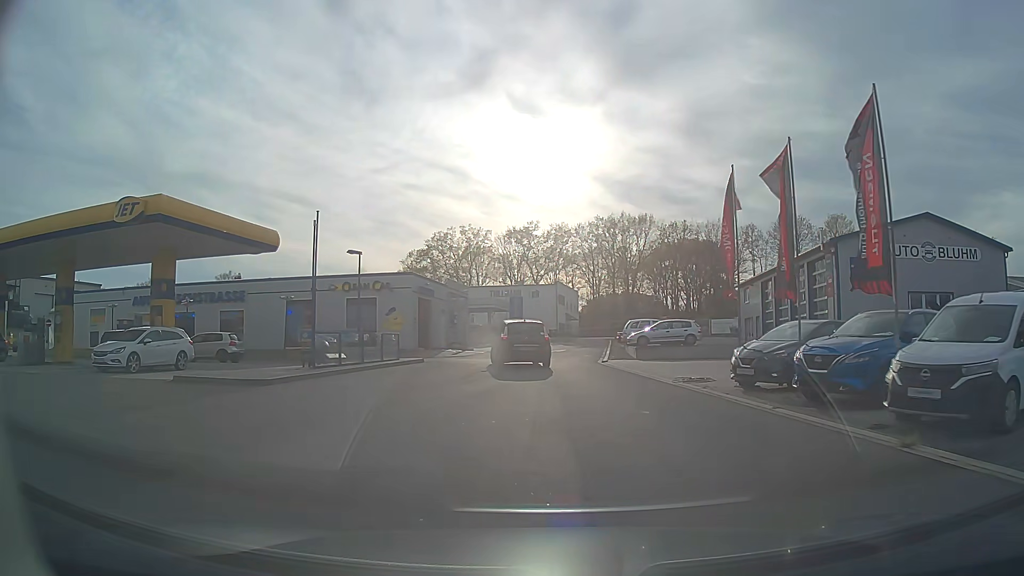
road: service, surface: asphalt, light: Day
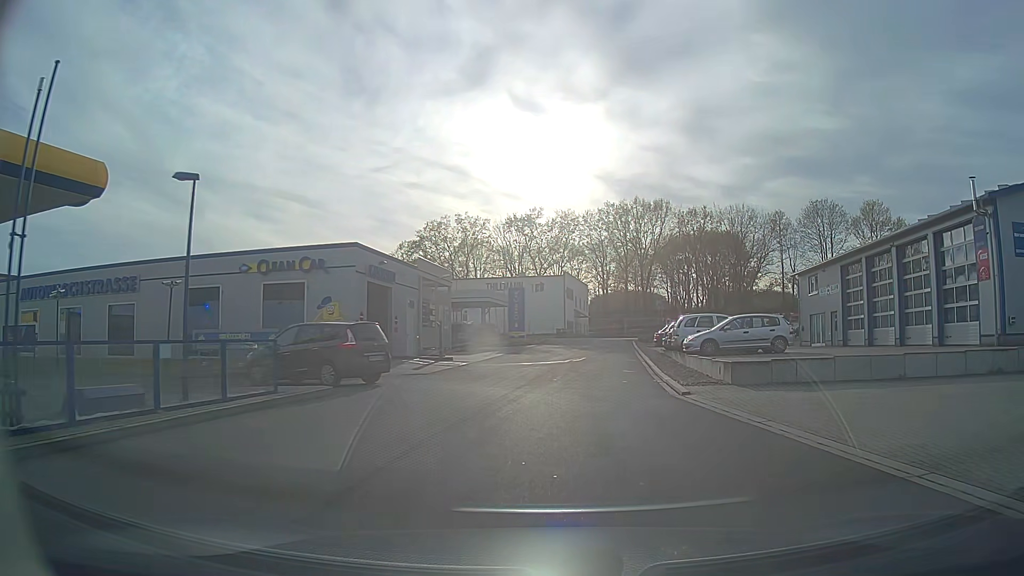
(-0.4, +13.5) m; 0°
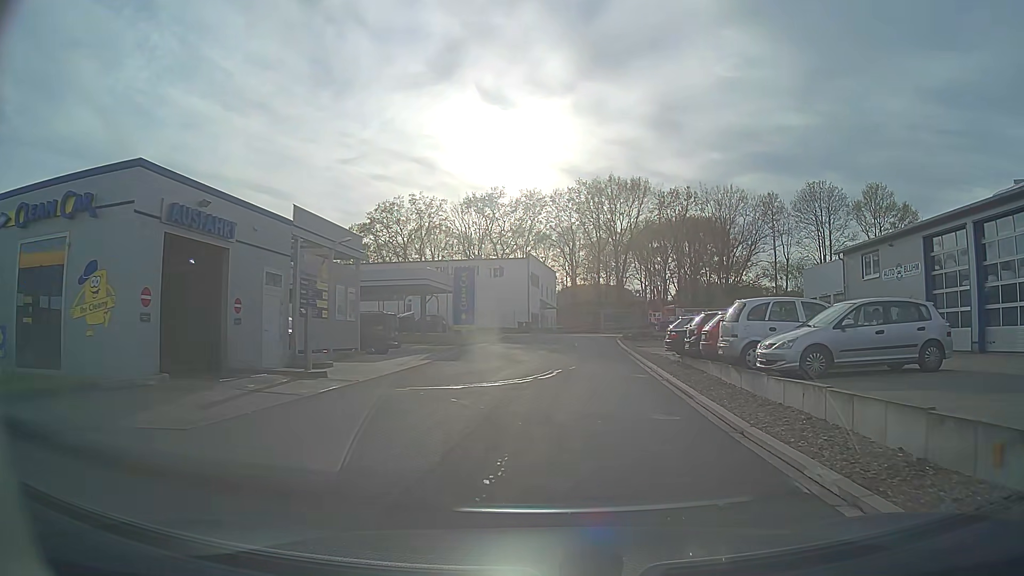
(+0.4, +12.8) m; +2°
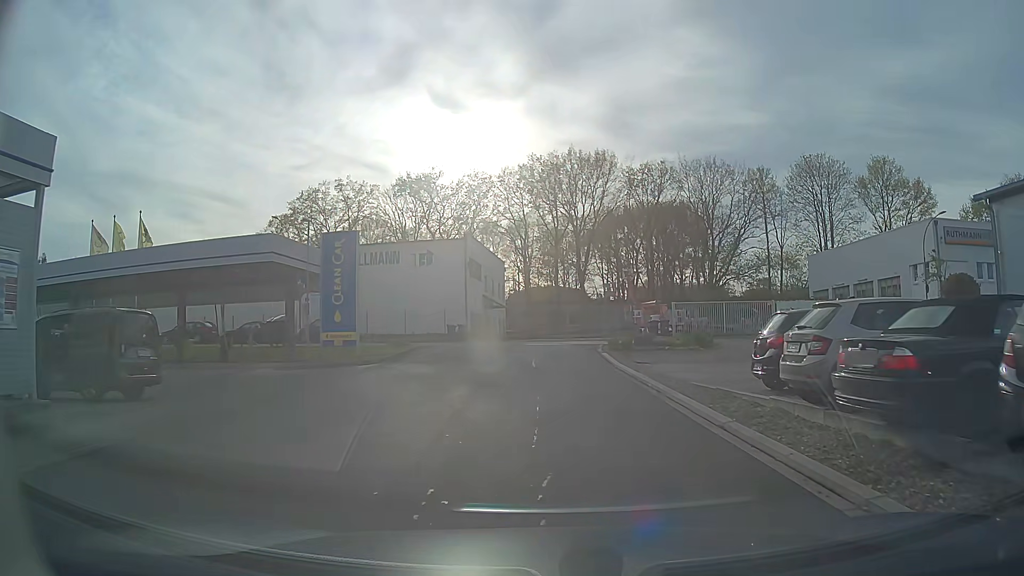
(+0.7, +16.4) m; +4°
